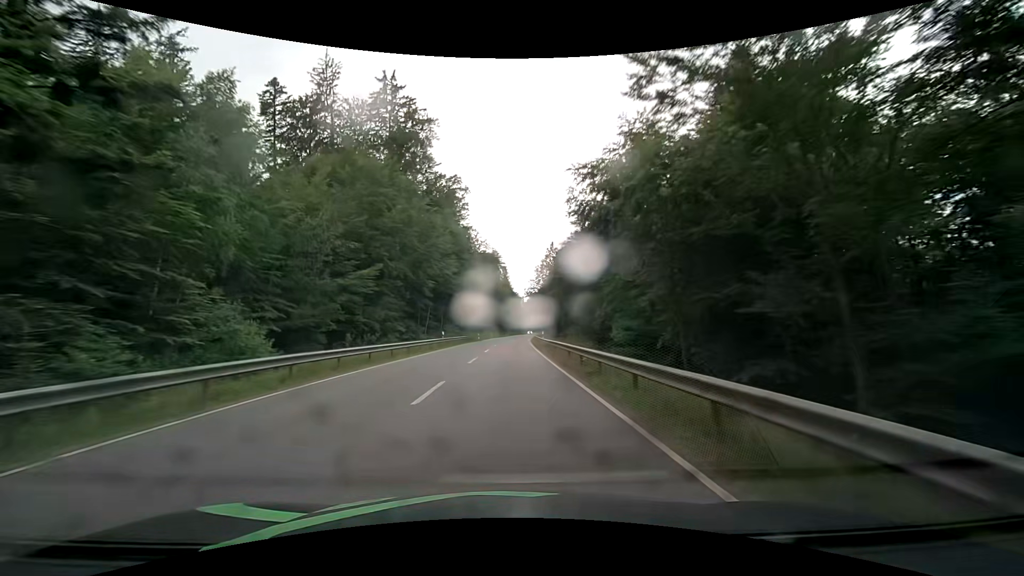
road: secondary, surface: asphalt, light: Day
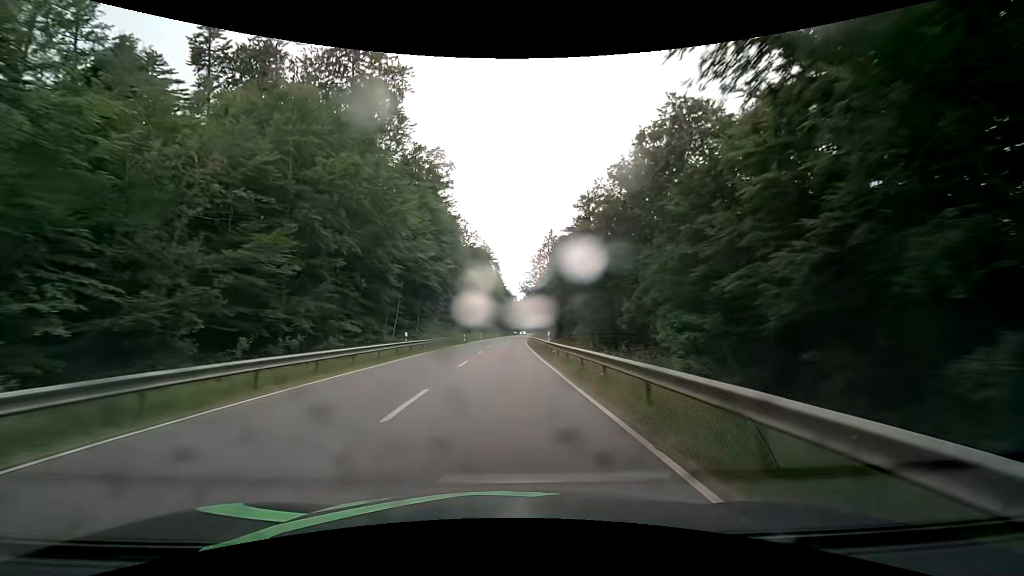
(+0.1, +13.6) m; +1°
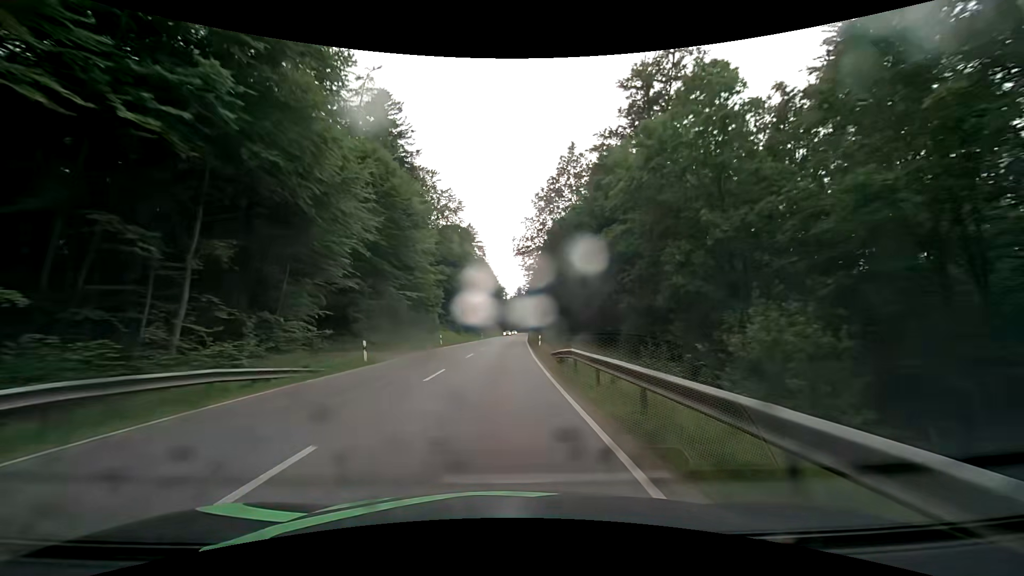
(+0.8, +41.6) m; +1°
(0, +10) (0, +20) (0, +30) (0, +40) (+1, +50) (+1, +60) (+1, +70) (+2, +80) (+2, +90) (+3, +100) m
